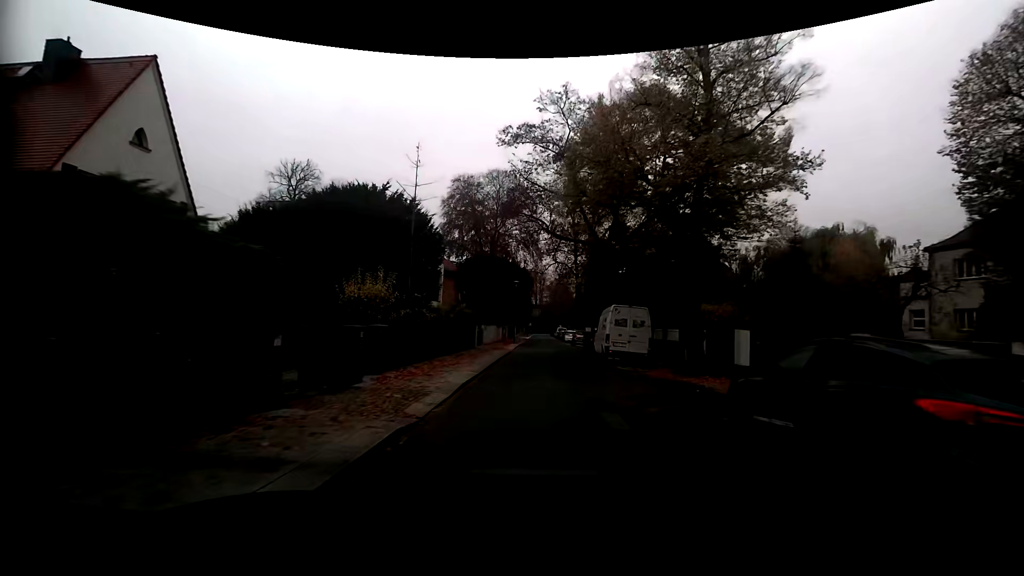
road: residential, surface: asphalt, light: Day
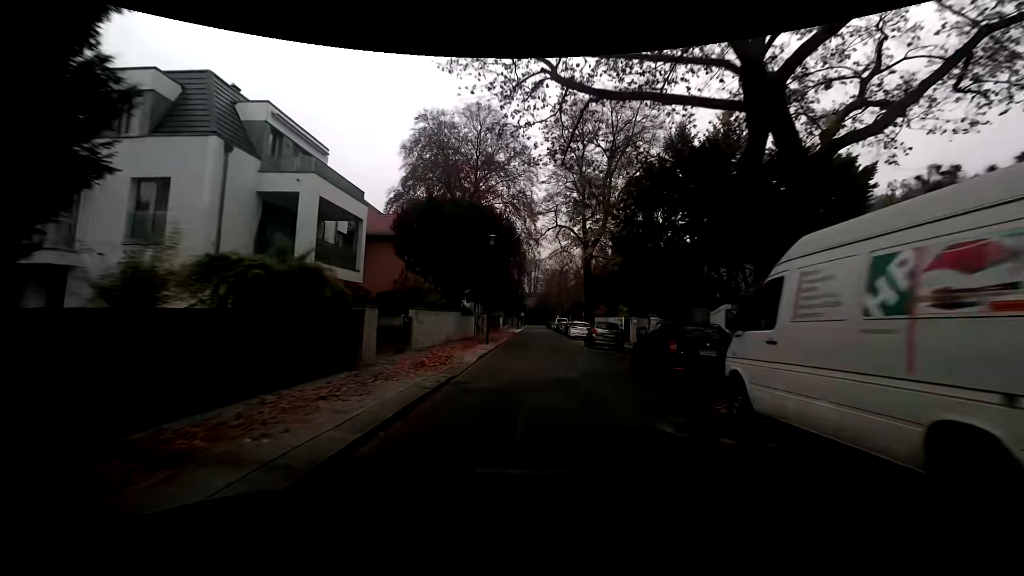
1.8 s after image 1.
(+0.1, +19.0) m; +1°
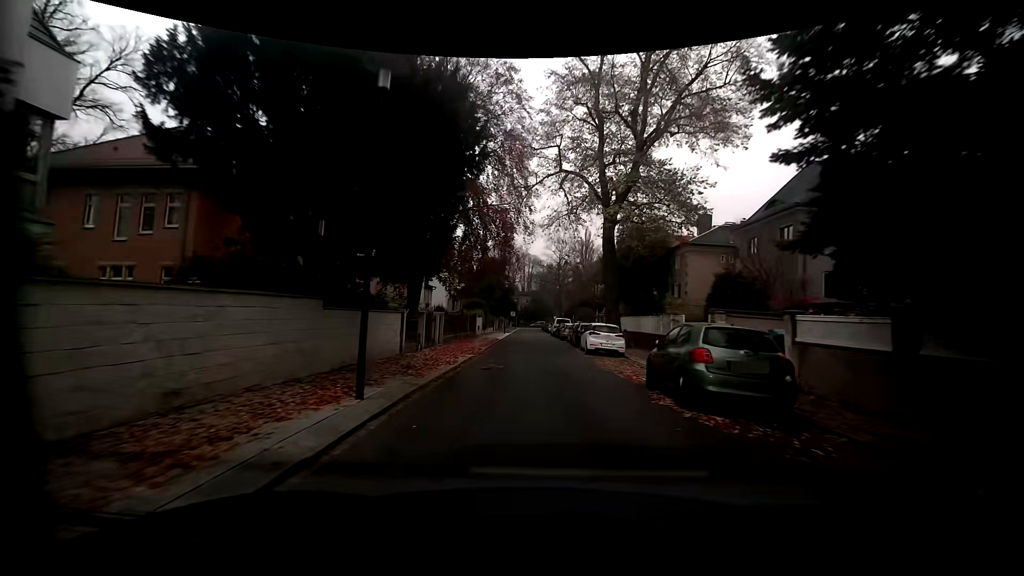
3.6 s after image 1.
(0.0, +17.4) m; 0°
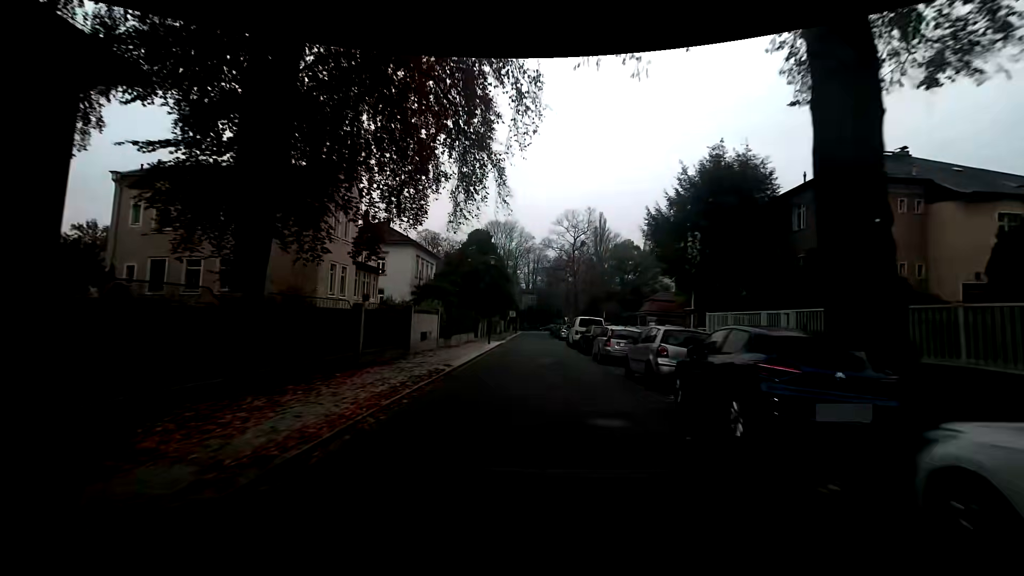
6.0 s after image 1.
(+0.1, +22.7) m; 0°
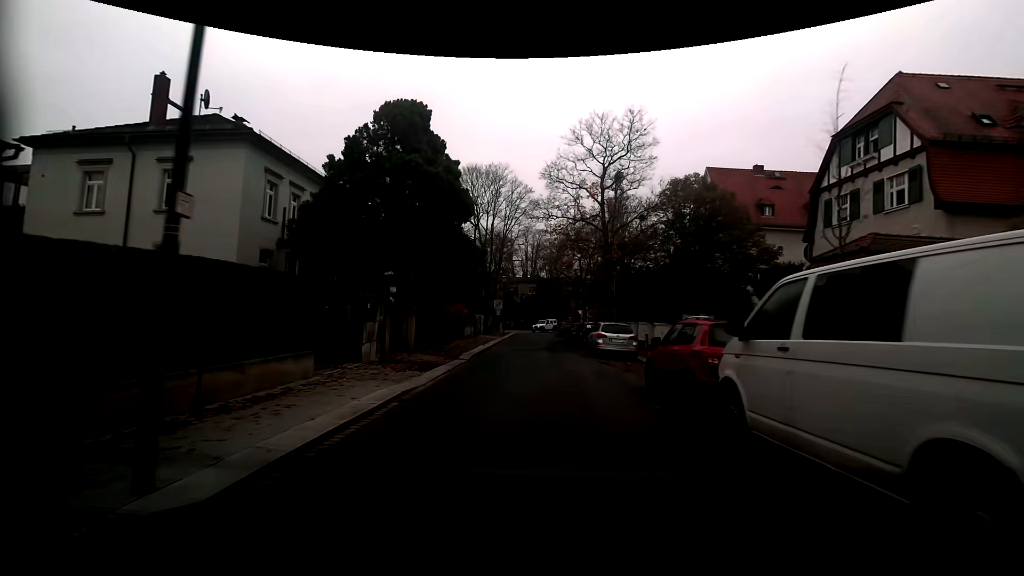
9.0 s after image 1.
(-0.1, +27.6) m; 0°
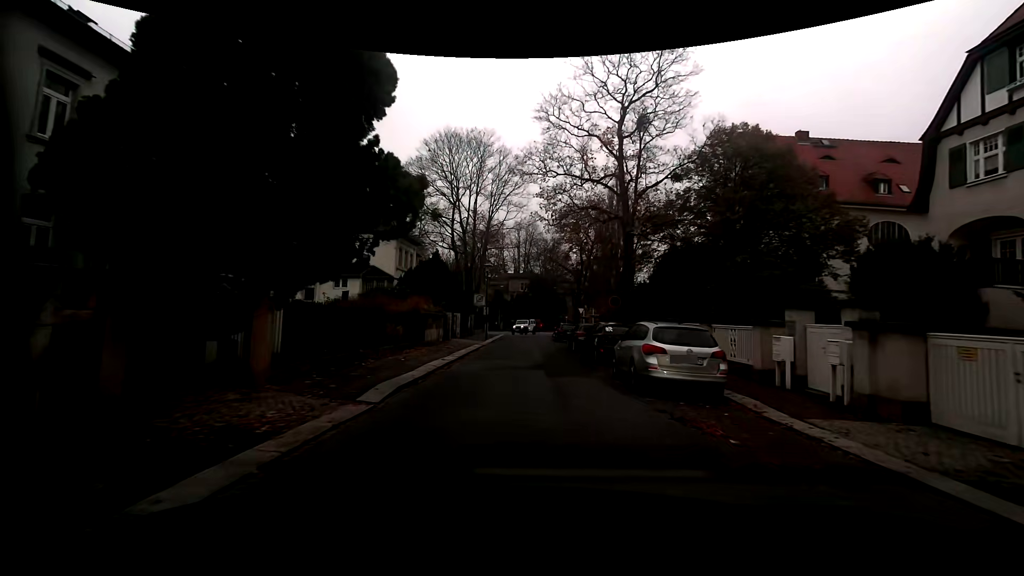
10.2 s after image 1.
(0.0, +9.9) m; 0°
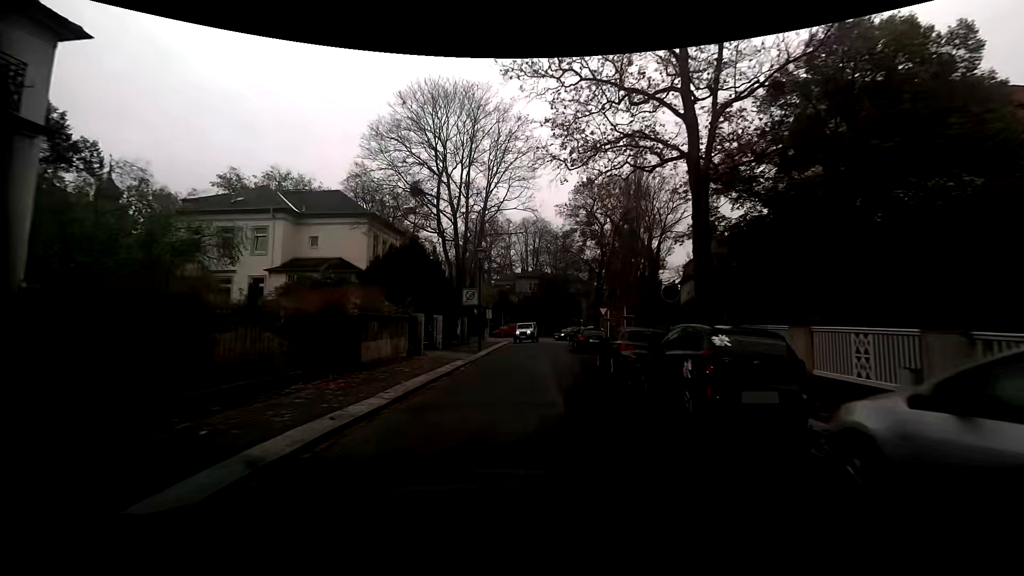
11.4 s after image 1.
(0.0, +9.9) m; -2°
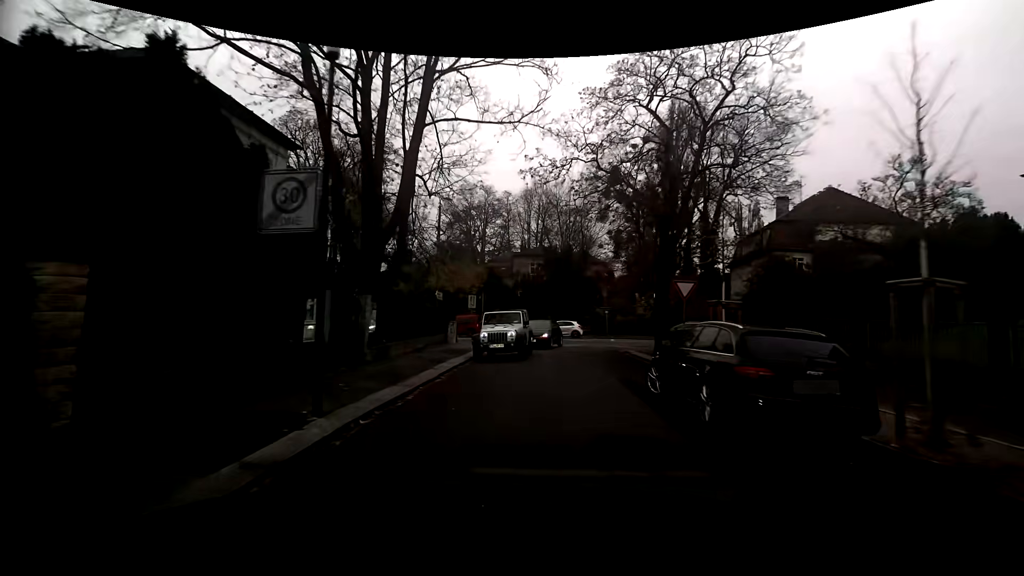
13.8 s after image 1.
(+0.2, +20.6) m; +1°
